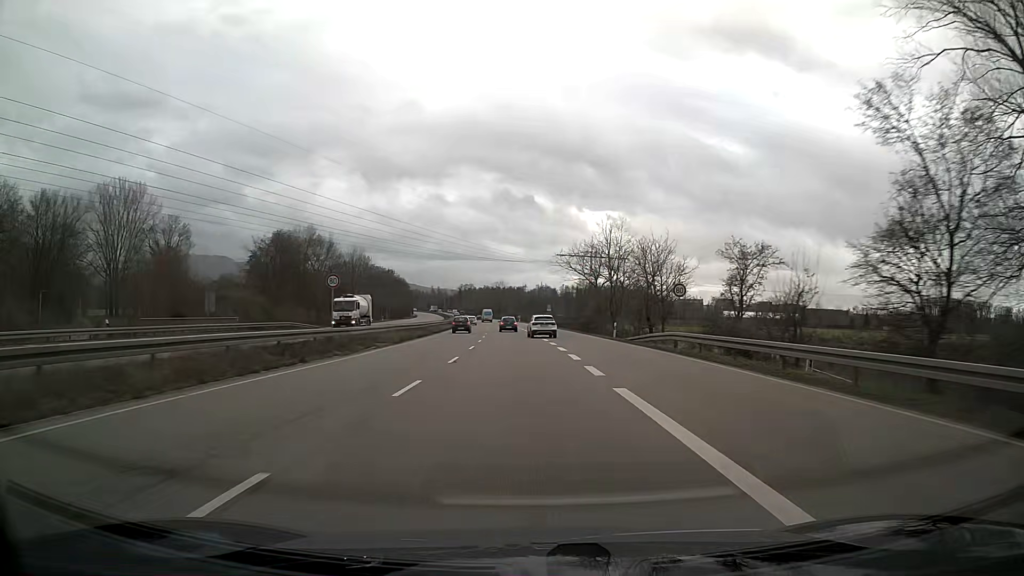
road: trunk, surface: asphalt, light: Day
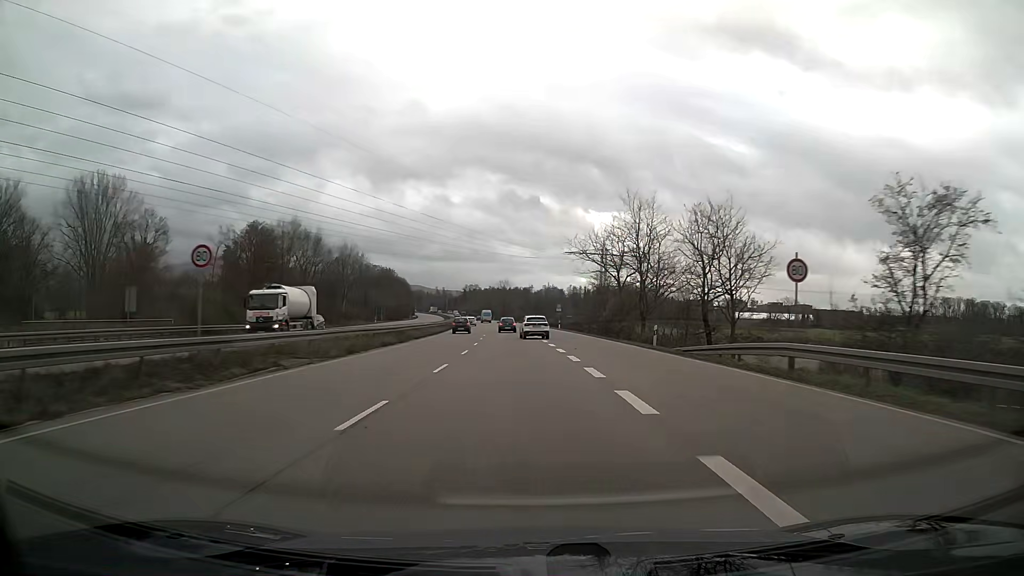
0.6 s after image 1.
(-0.1, +12.6) m; 0°
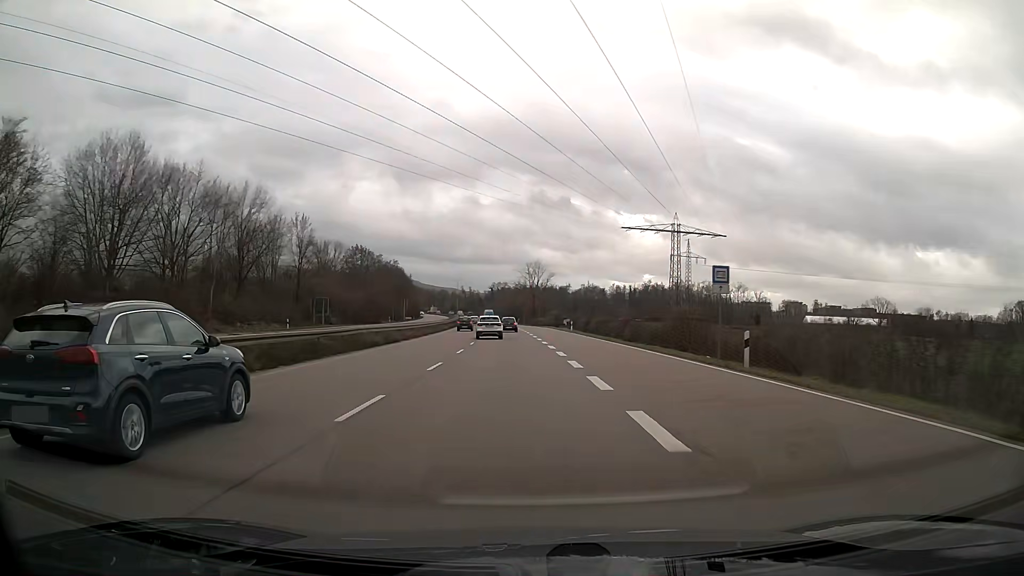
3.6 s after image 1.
(-1.7, +62.7) m; -3°
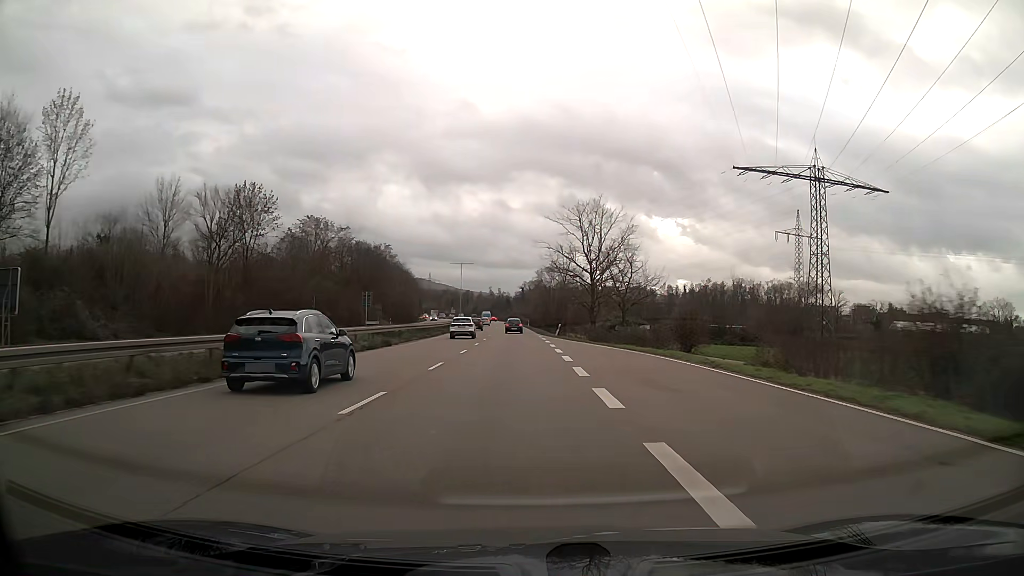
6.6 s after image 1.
(-1.6, +62.6) m; -3°
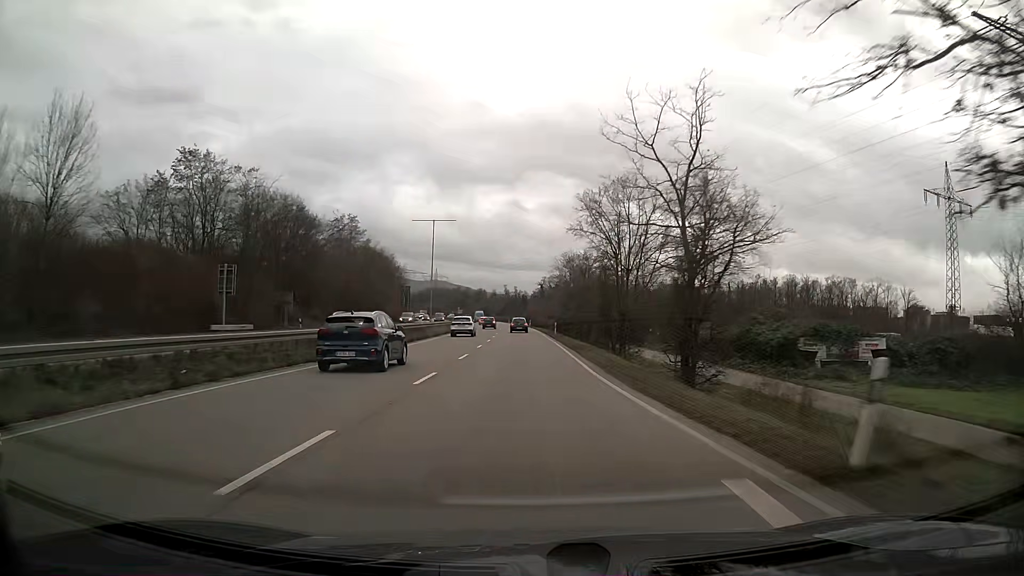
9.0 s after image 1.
(-0.7, +49.9) m; -1°
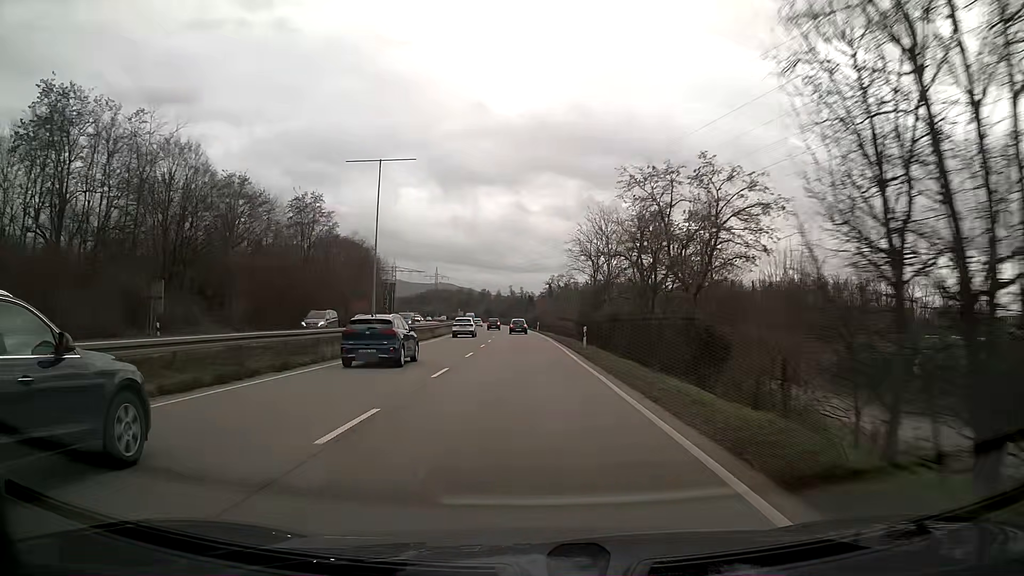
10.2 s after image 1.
(-0.2, +24.9) m; -1°
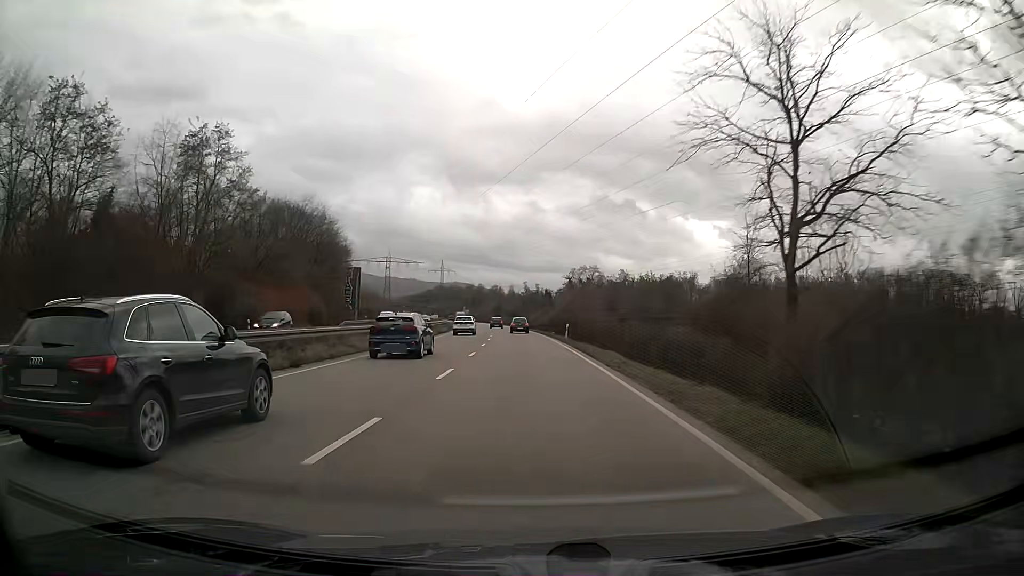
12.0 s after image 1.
(-0.4, +37.2) m; -1°
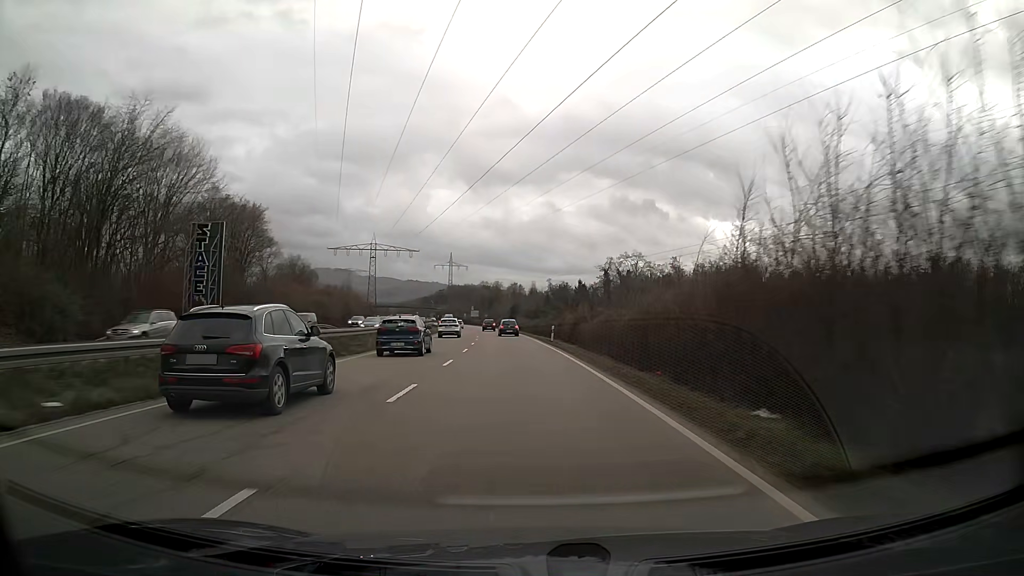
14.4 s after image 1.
(-0.8, +49.3) m; -2°
